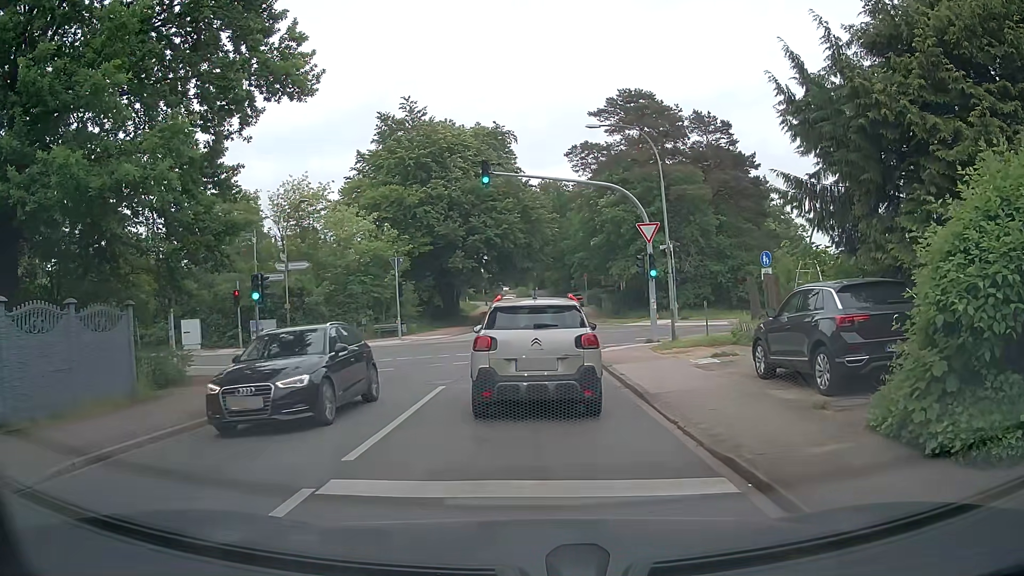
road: unclassified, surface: asphalt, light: Day
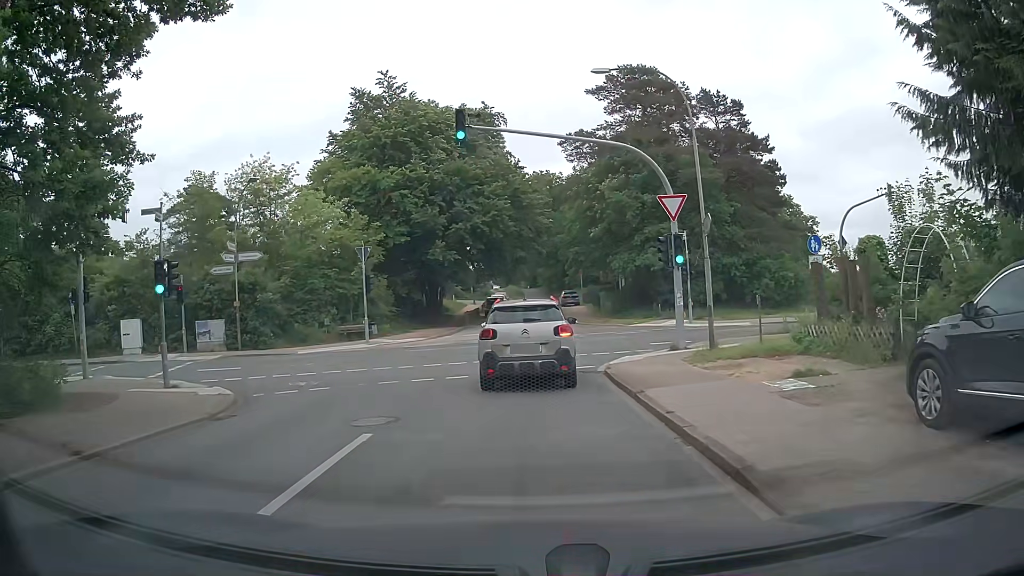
(+0.1, +5.9) m; +2°
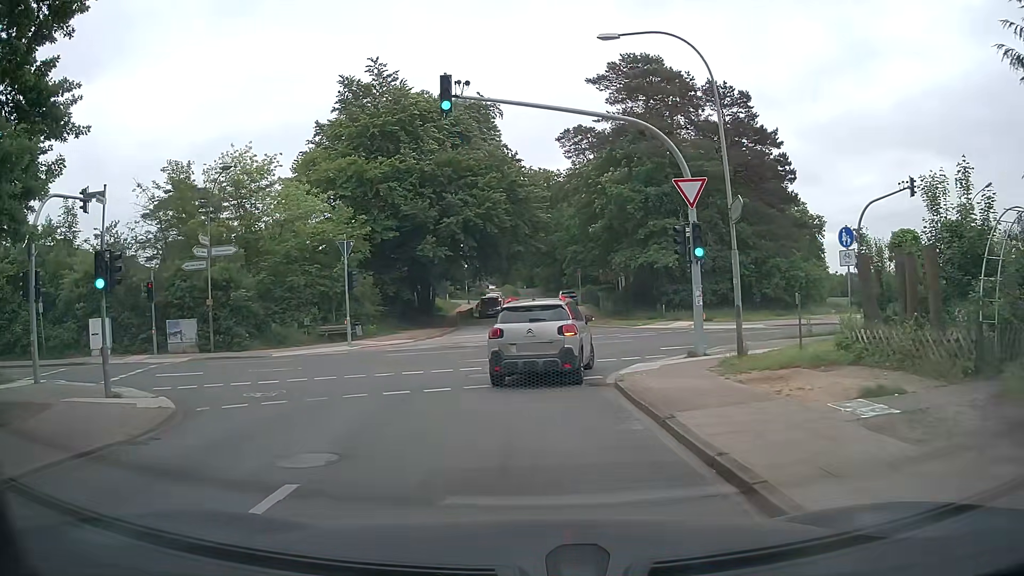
(-0.1, +2.6) m; -1°
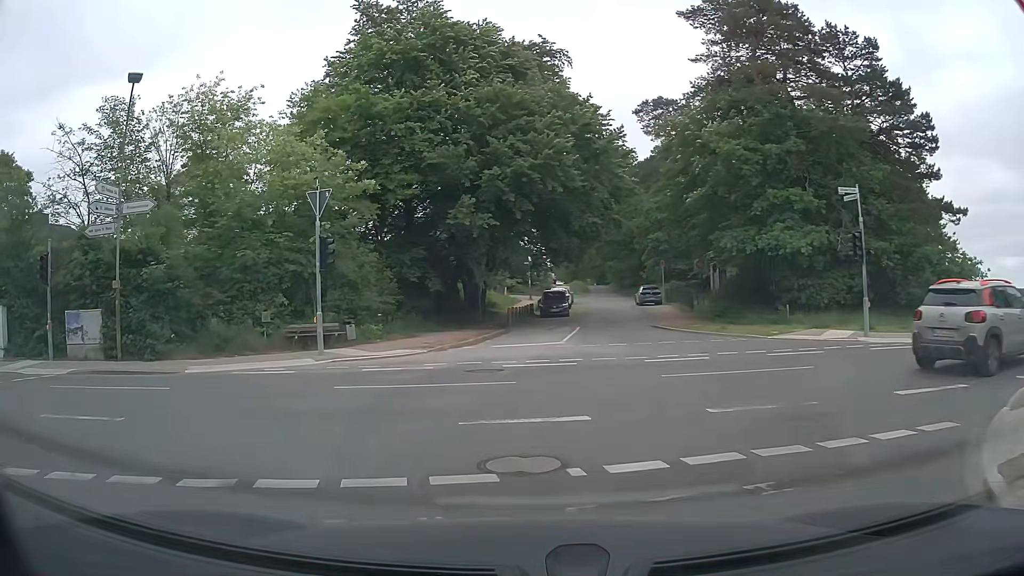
(-0.1, +11.4) m; -5°
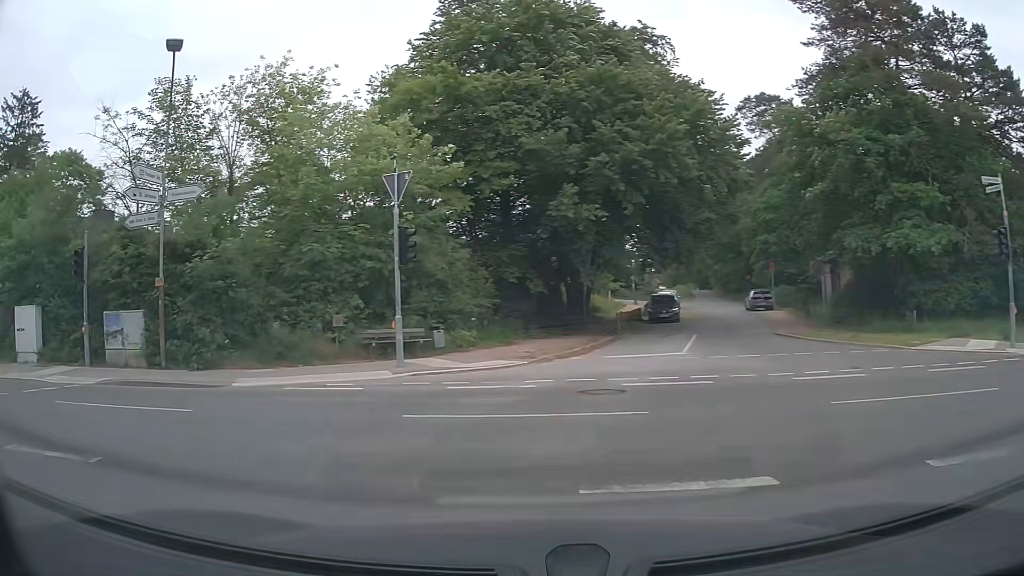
(-0.2, +2.8) m; -9°
